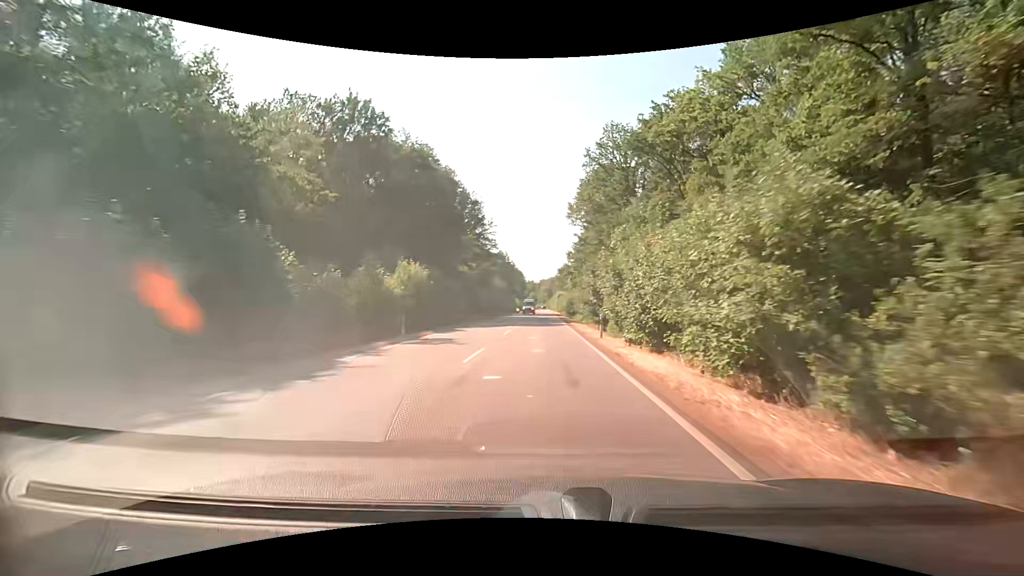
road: secondary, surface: asphalt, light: Day
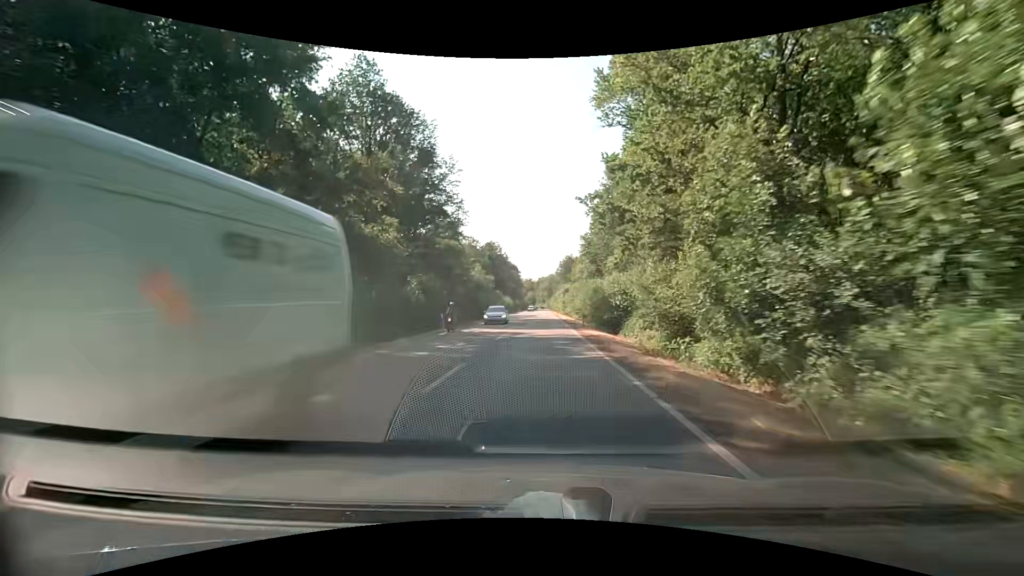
(-0.1, +40.4) m; 0°
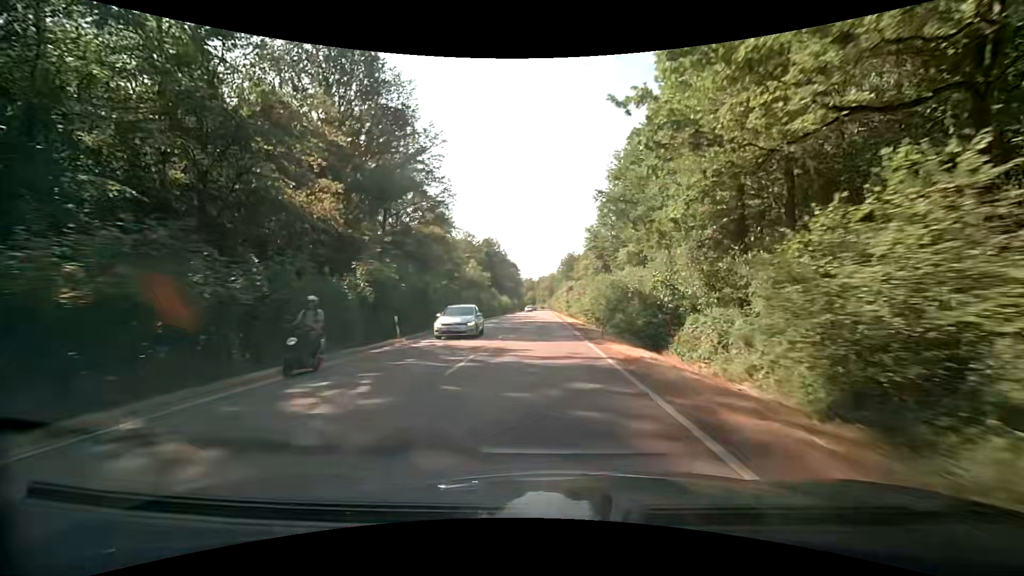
(0.0, +10.2) m; 0°
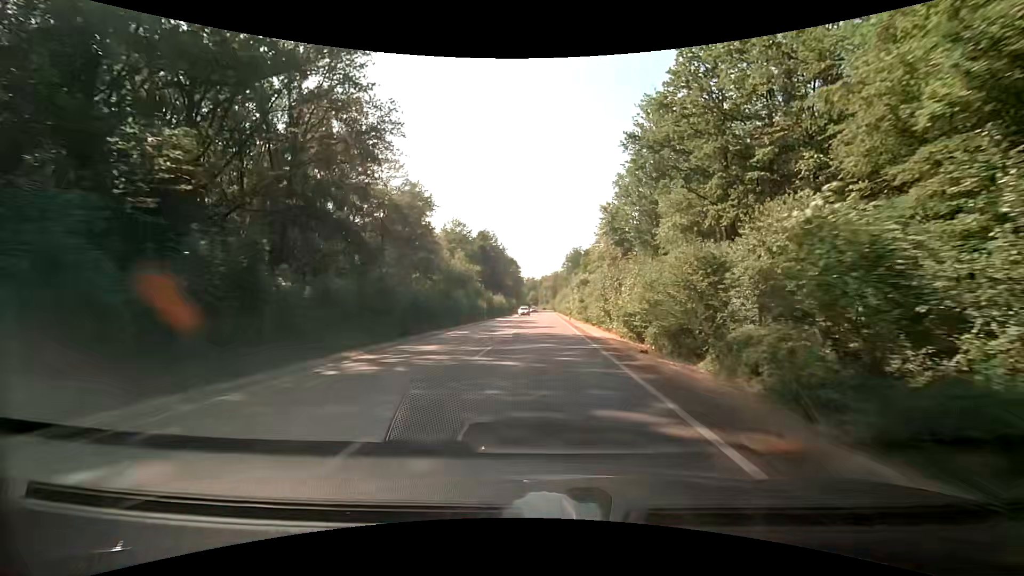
(0.0, +20.5) m; 0°
(0, +10) (0, +20) (0, +30) (0, +40) (0, +50) (0, +60) (-1, +70) (-1, +80) (-1, +90) (-1, +100) m
